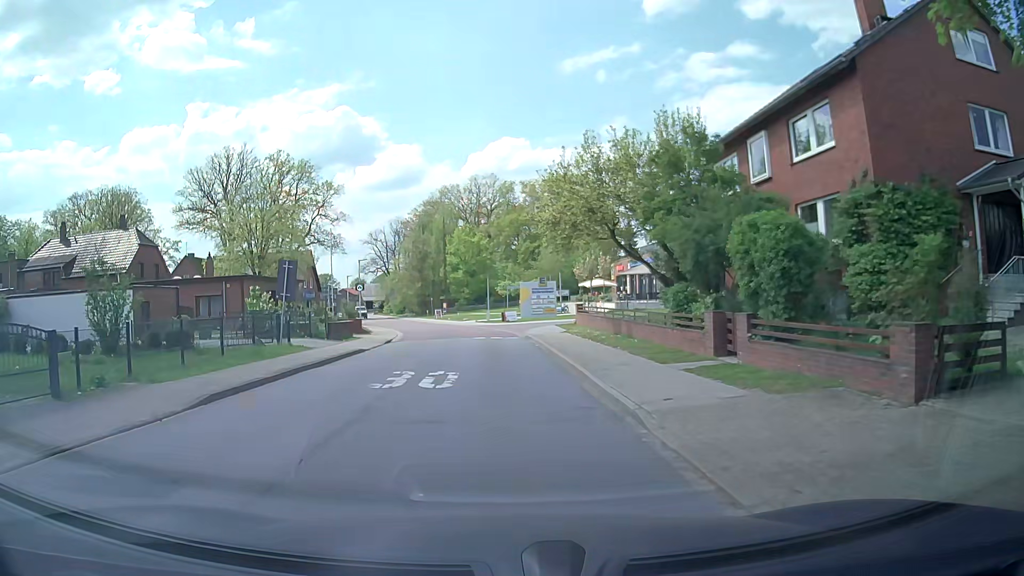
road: tertiary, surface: asphalt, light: Day
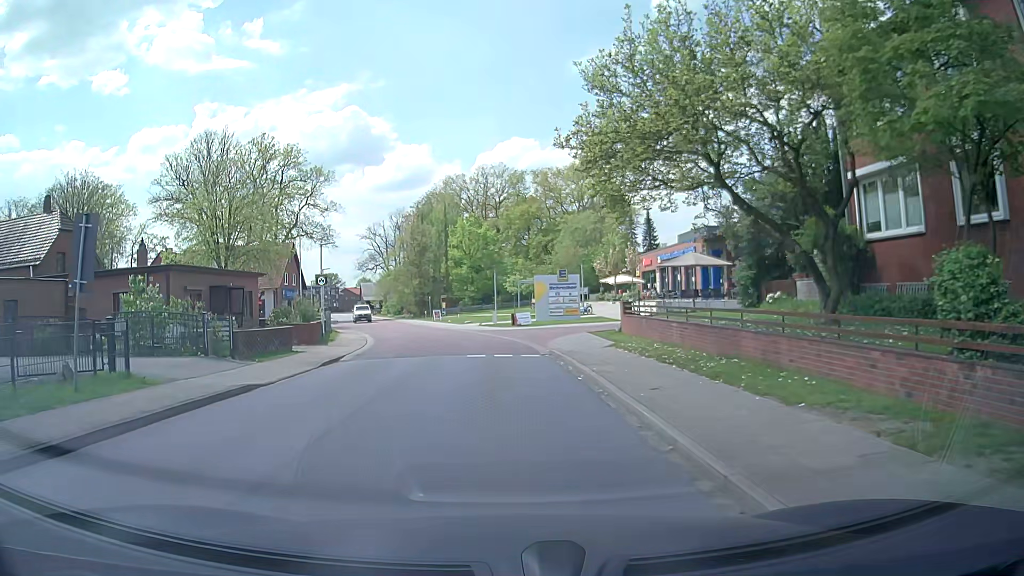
(-0.1, +11.5) m; -2°
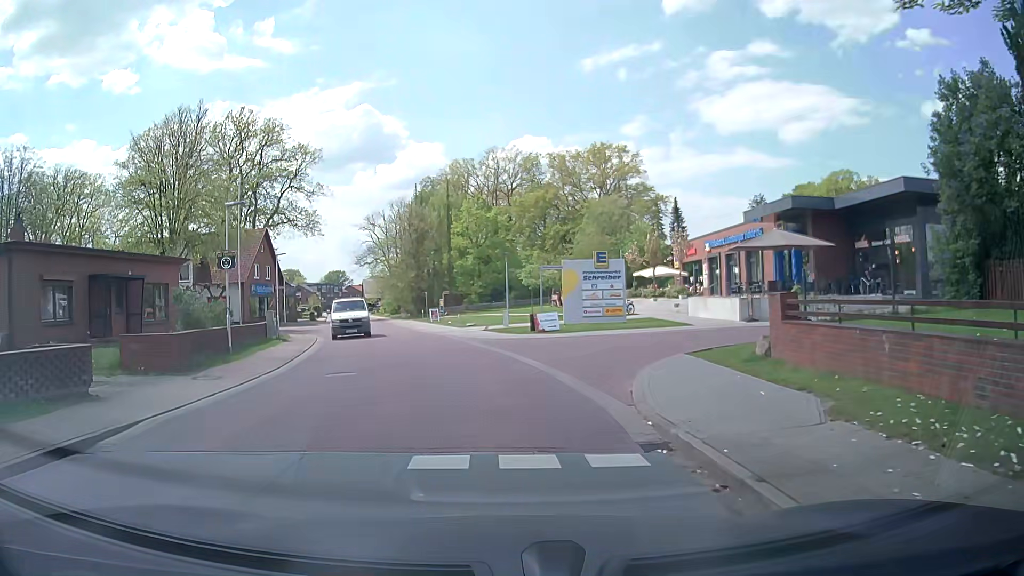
(0.0, +13.1) m; 0°
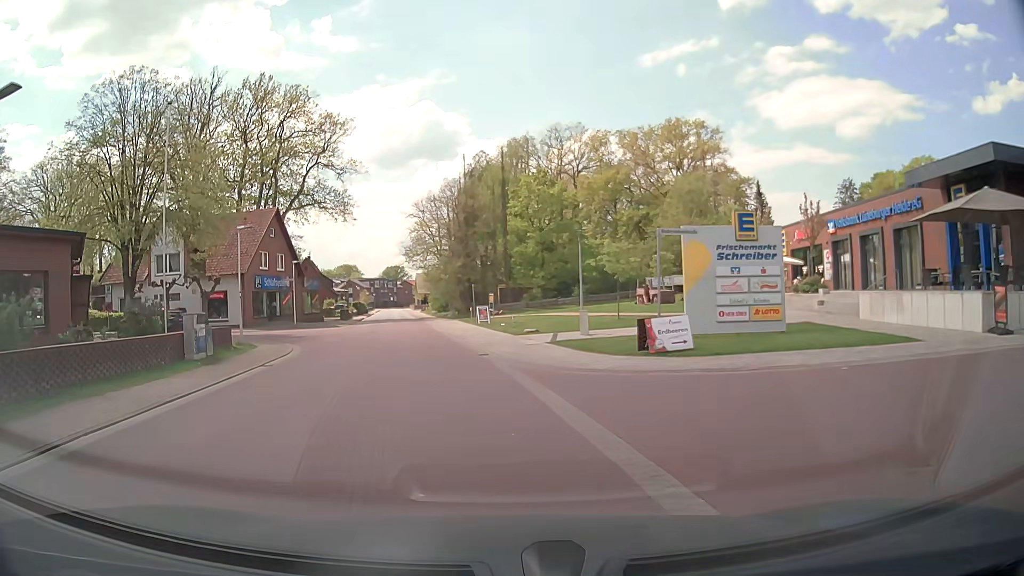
(-0.3, +13.3) m; -5°
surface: paving_stones
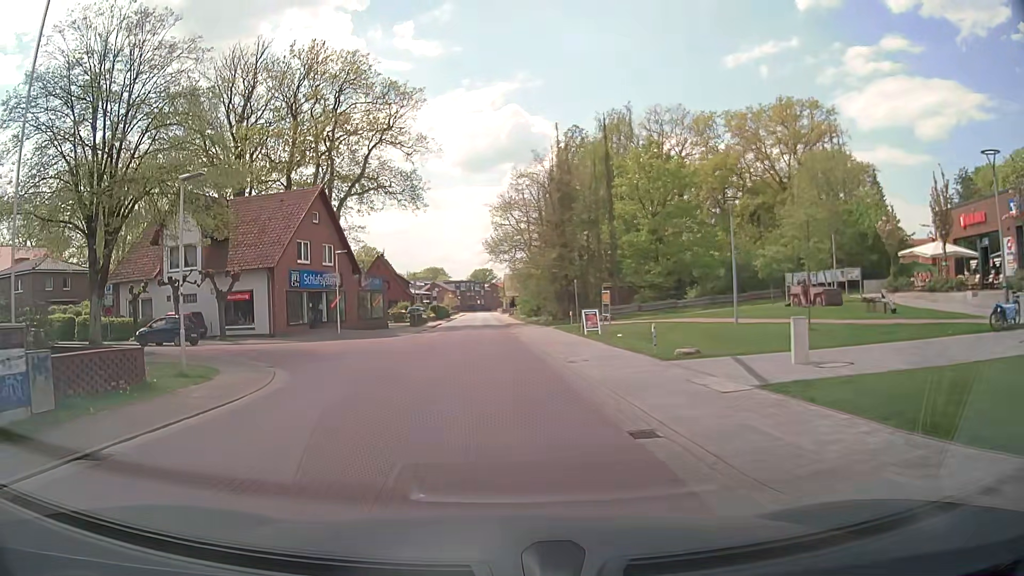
(-0.9, +11.8) m; -8°
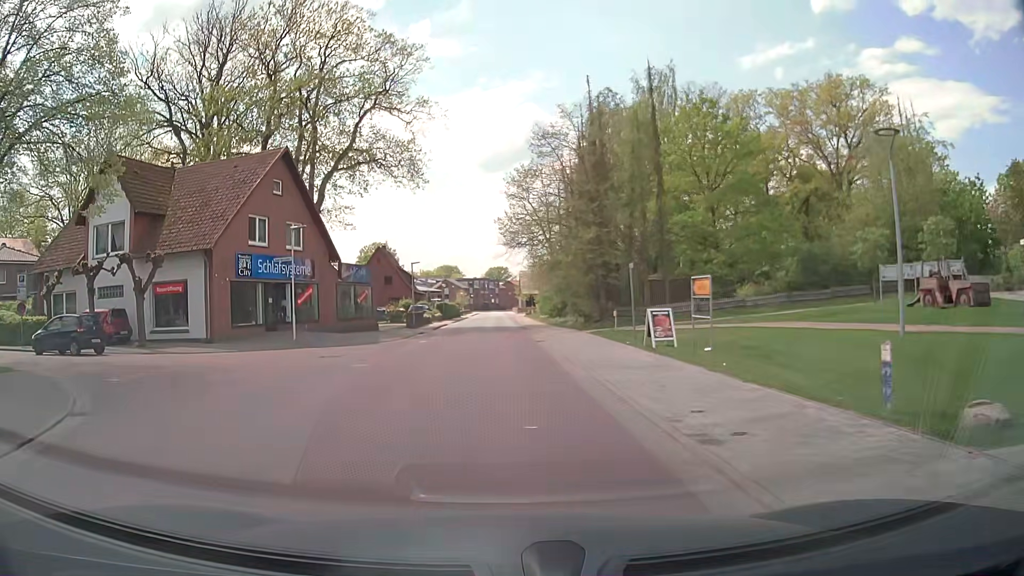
(-0.2, +10.5) m; -1°
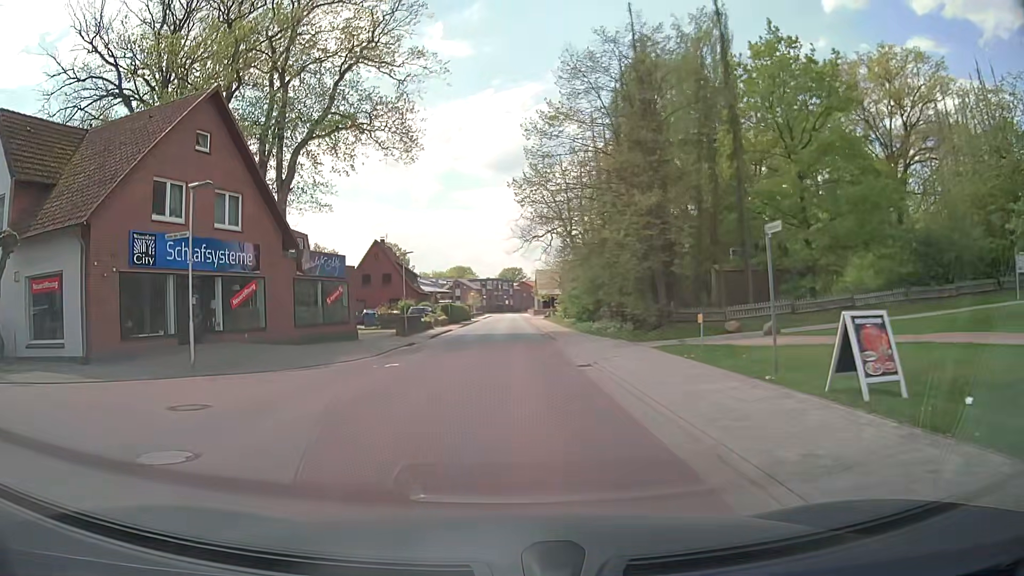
(-0.1, +10.4) m; -1°
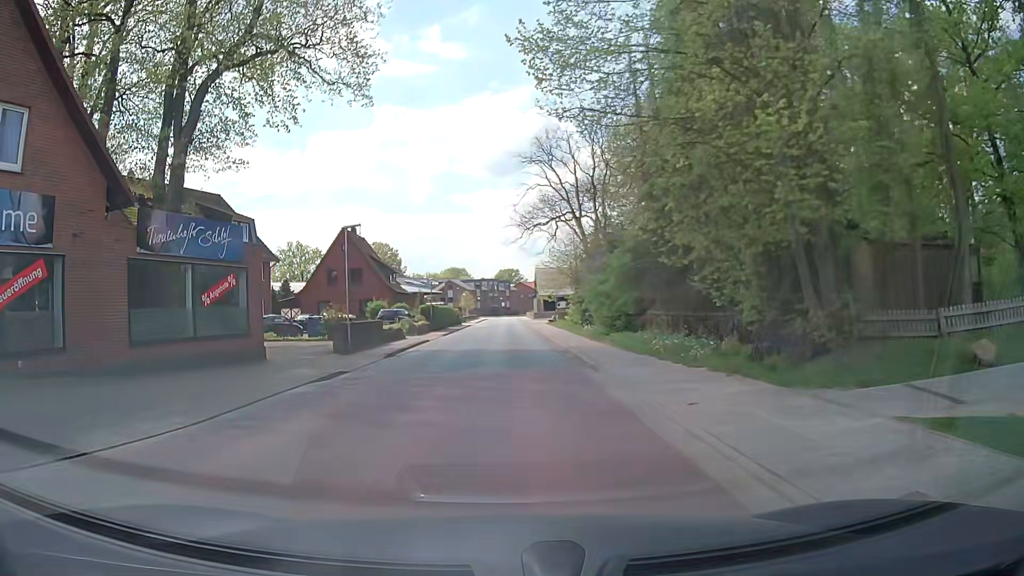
(-0.1, +13.3) m; 0°
(0, +10) (0, +20) (0, +30) (0, +40) (0, +50) (0, +60) (+1, +70) (+1, +80) (+1, +90) (+1, +100) m
